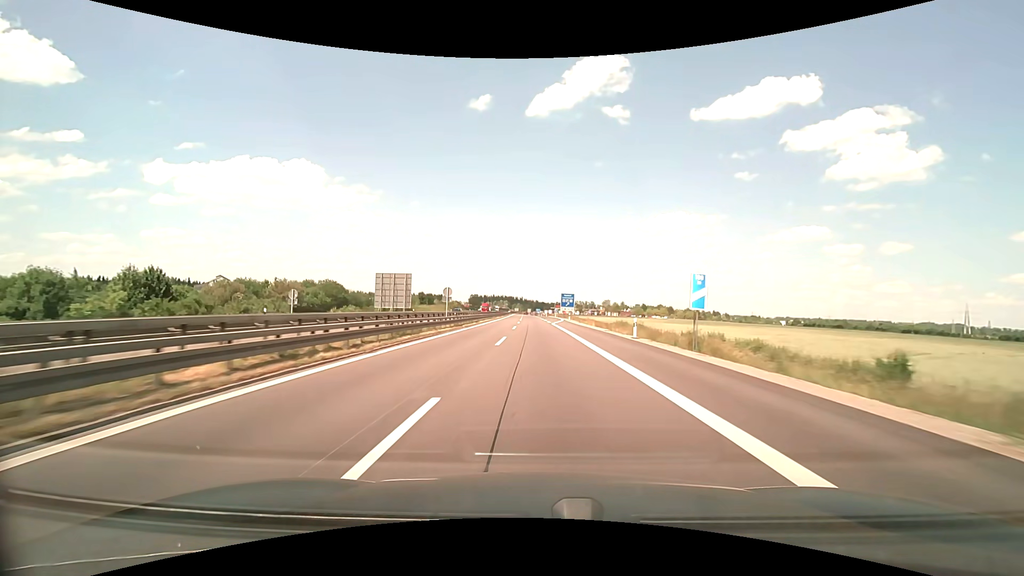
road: motorway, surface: asphalt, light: Day
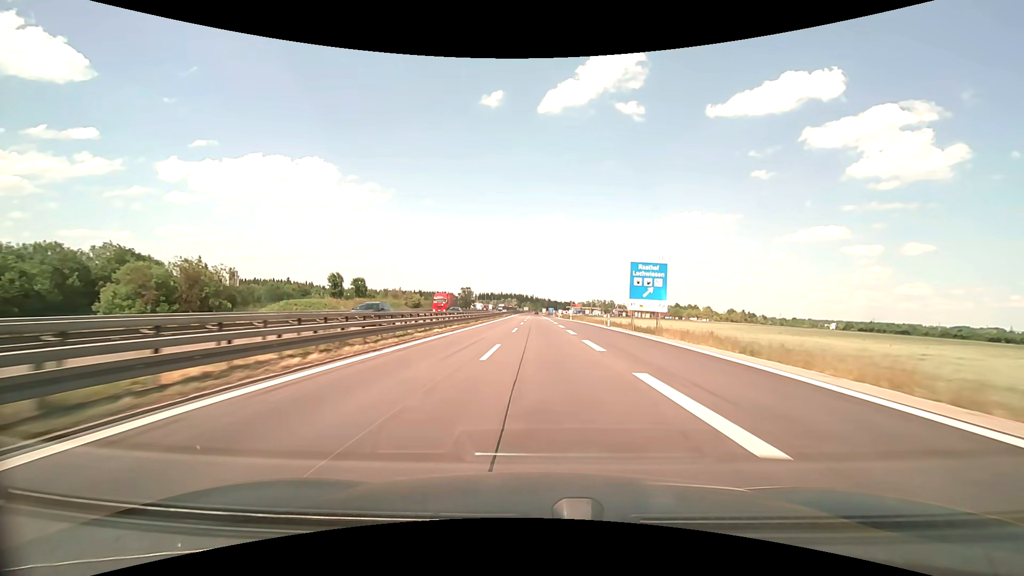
(-1.1, +78.6) m; -1°
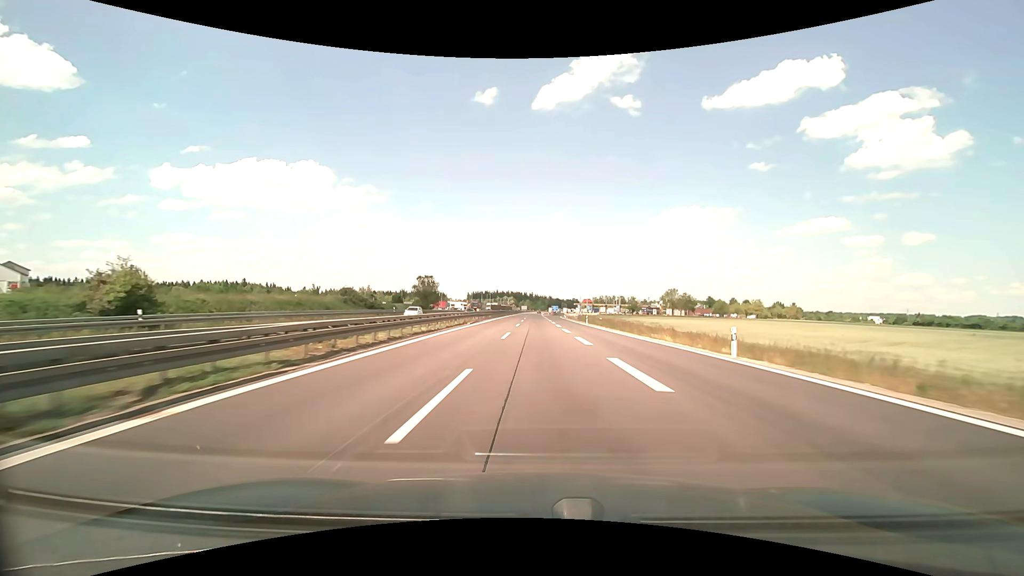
(0.0, +80.9) m; 0°
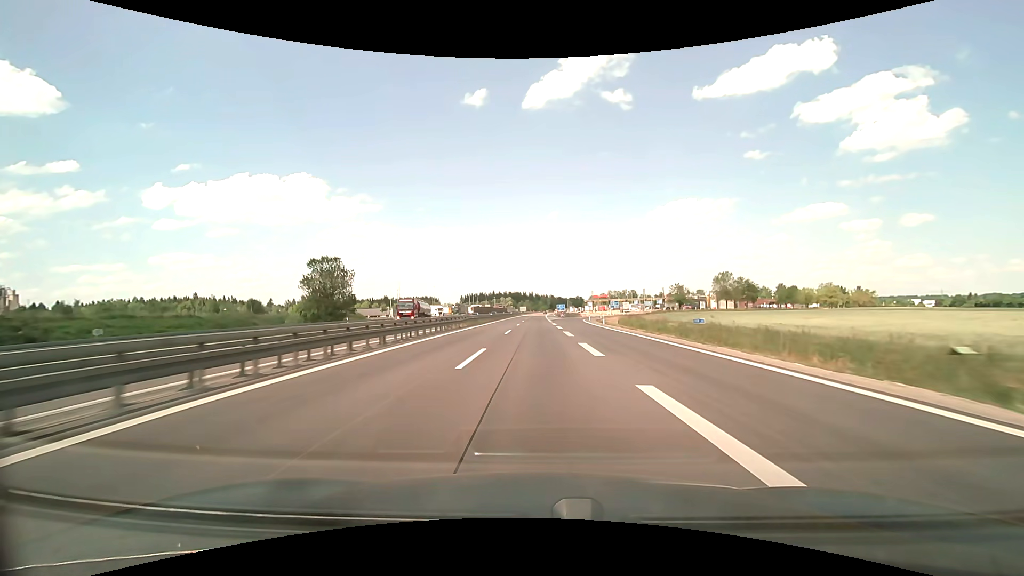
(0.0, +66.1) m; 0°
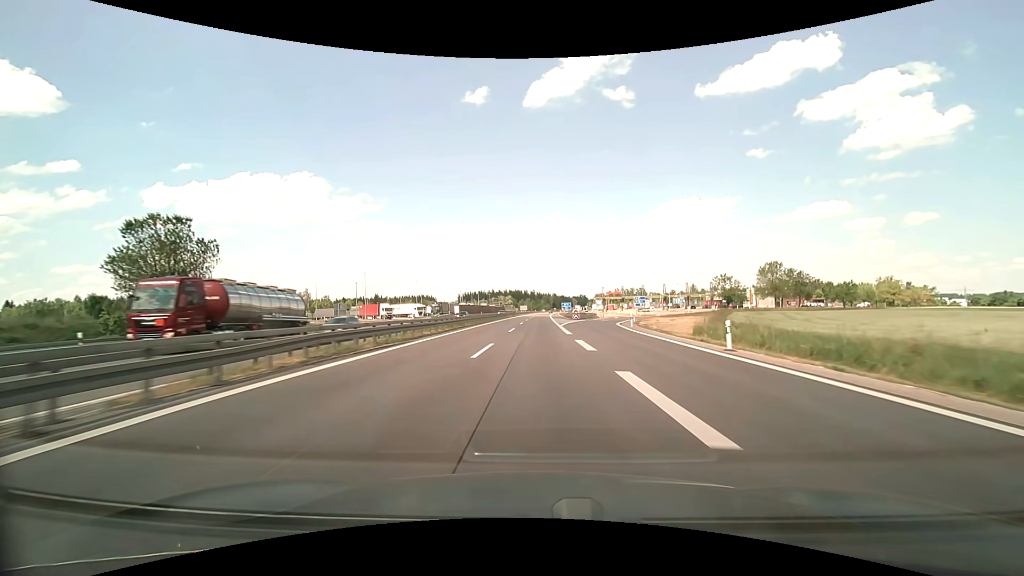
(0.0, +33.5) m; 0°
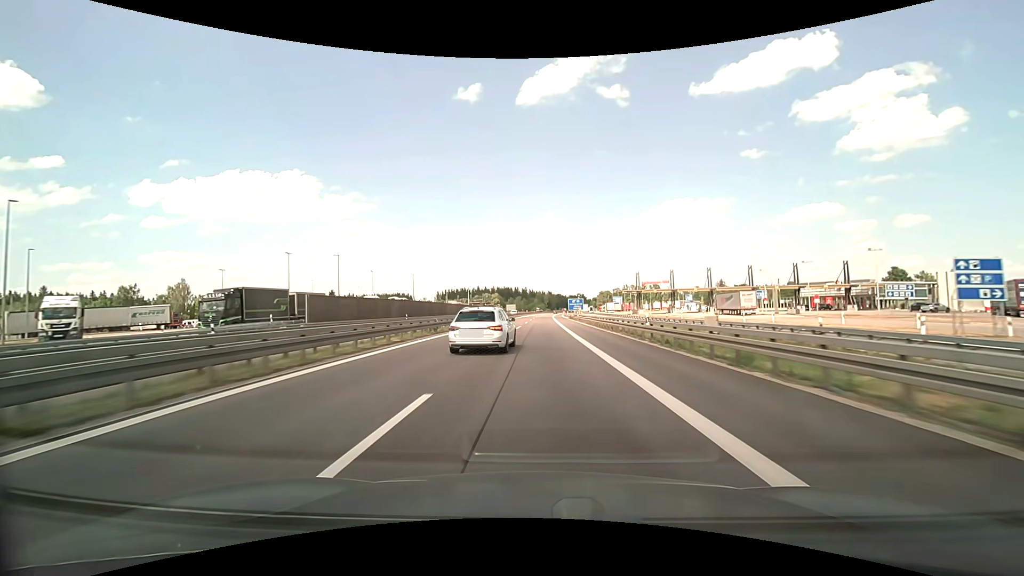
(+0.3, +84.9) m; +1°
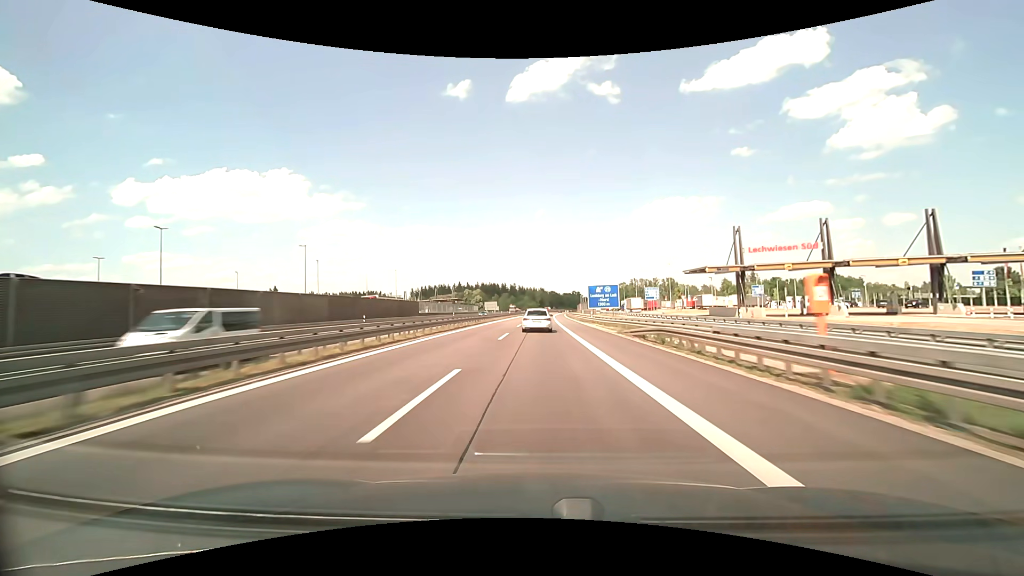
(+0.5, +69.1) m; +1°
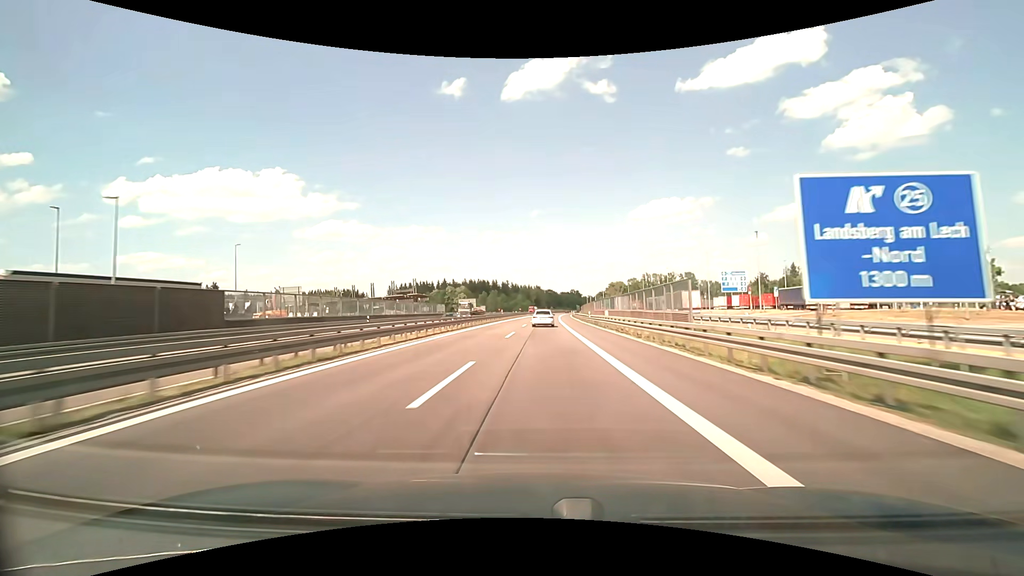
(+0.3, +52.6) m; 0°
(0, +10) (0, +20) (0, +30) (0, +40) (+1, +50) (+1, +60) (+1, +70) (+1, +80) (+2, +90) (+2, +100) m
